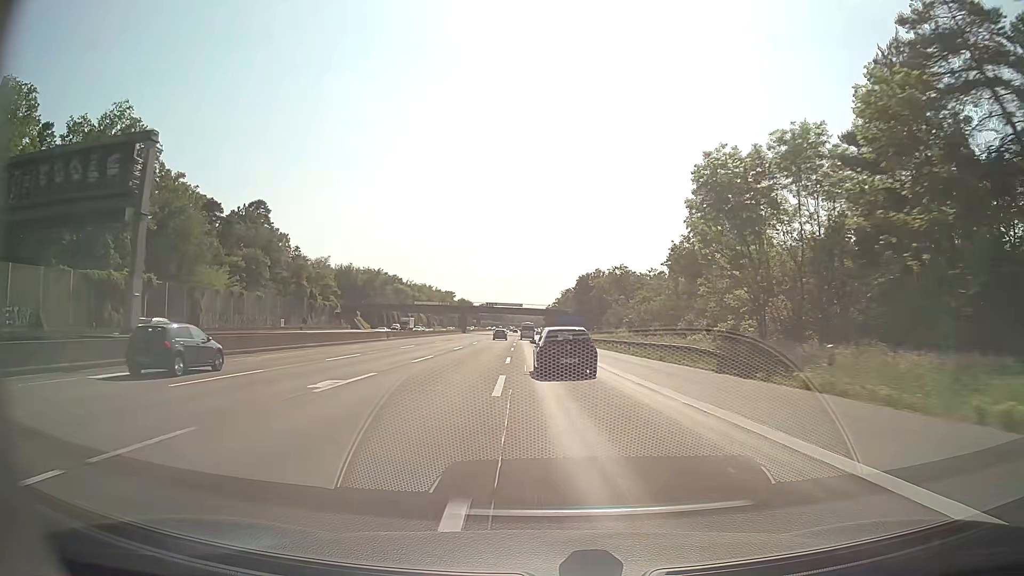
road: motorway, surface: asphalt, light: Day
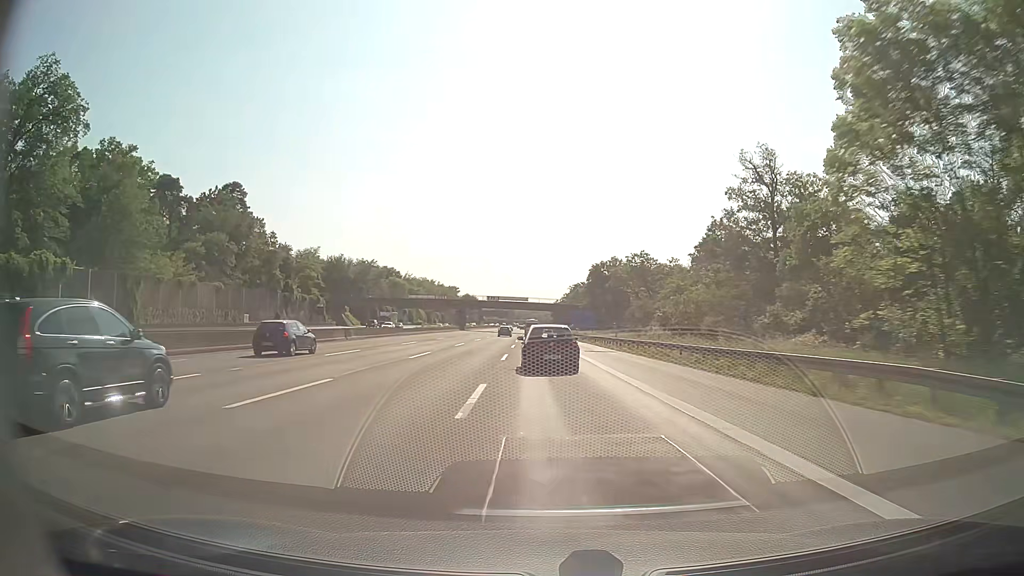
(-0.1, +17.4) m; 0°
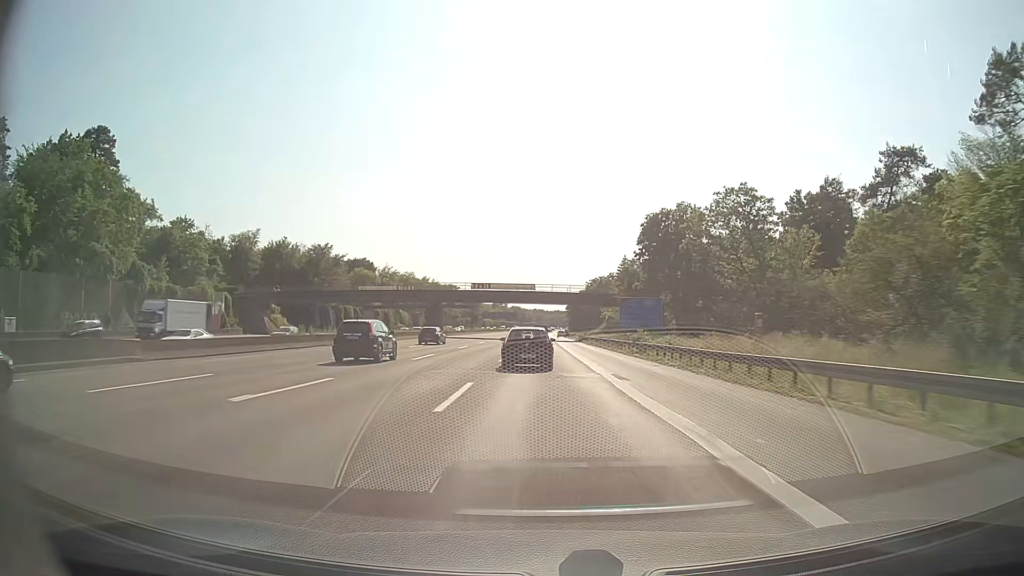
(-0.7, +52.3) m; -1°
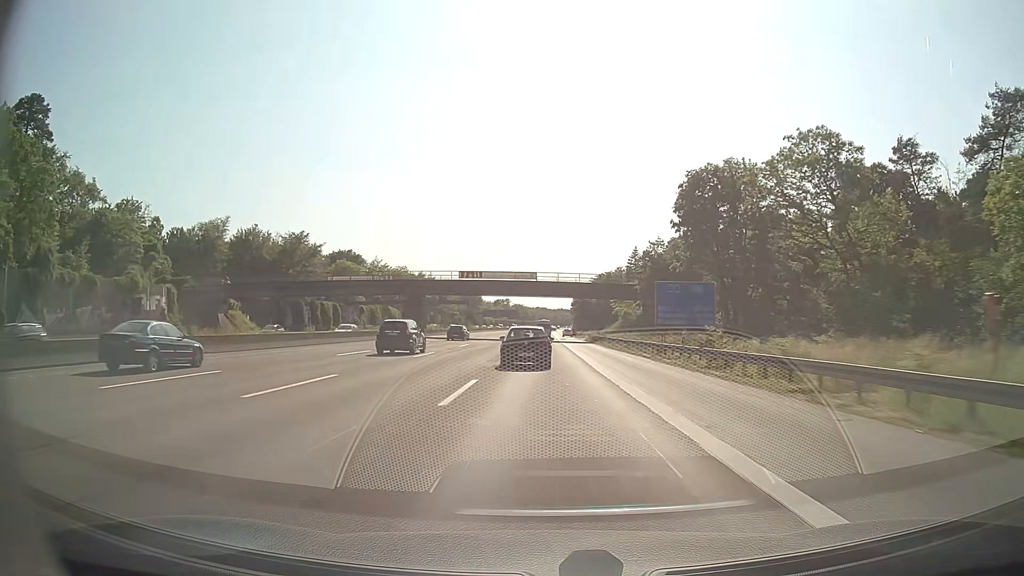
(0.0, +17.5) m; 0°
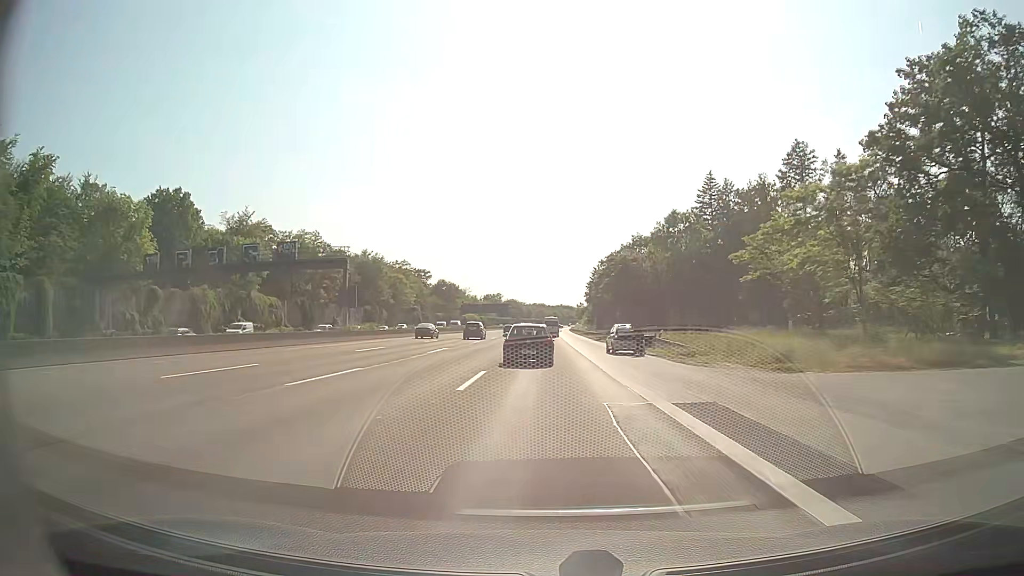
(+0.1, +87.0) m; 0°
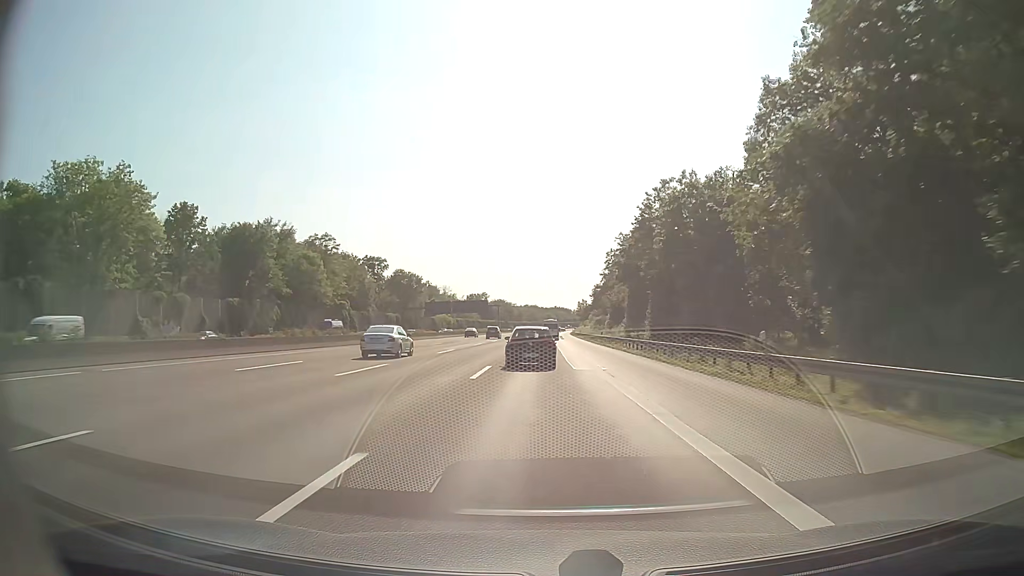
(+0.1, +67.7) m; 0°
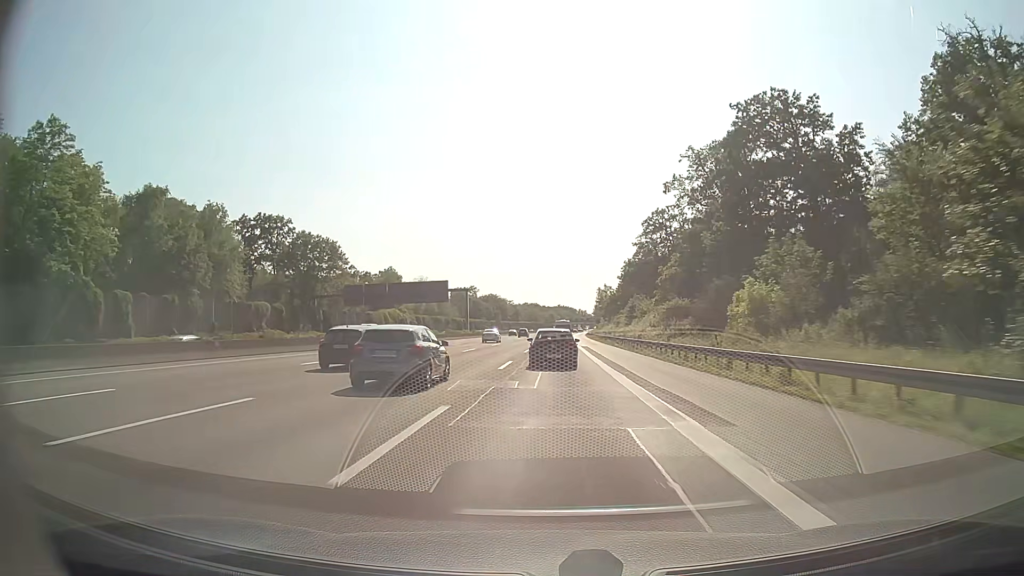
(+0.5, +84.8) m; 0°
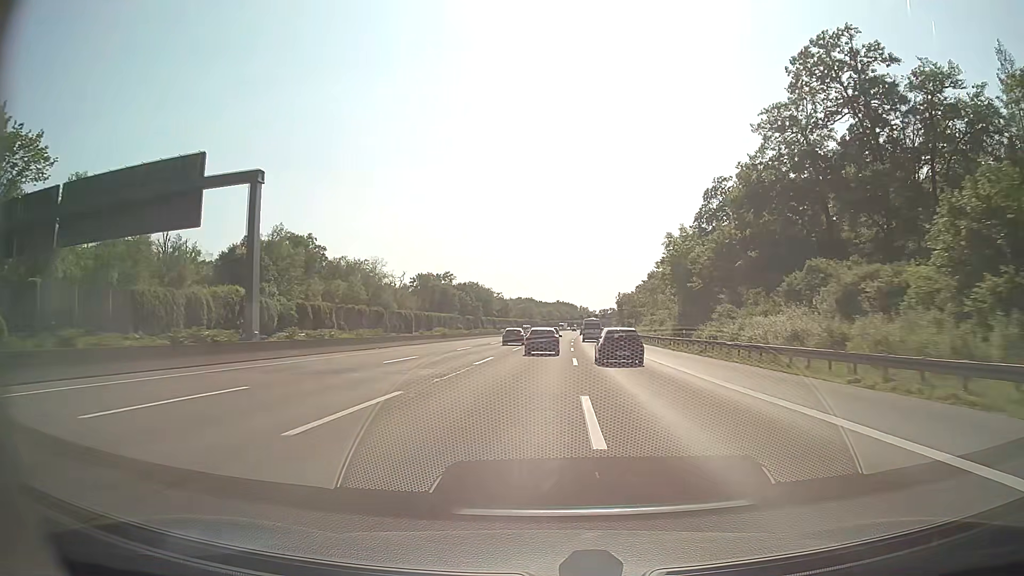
(-0.5, +87.4) m; 0°
(0, +10) (0, +20) (0, +30) (+1, +40) (+1, +50) (+1, +60) (+2, +70) (+2, +80) (+3, +90) (+3, +100) m
